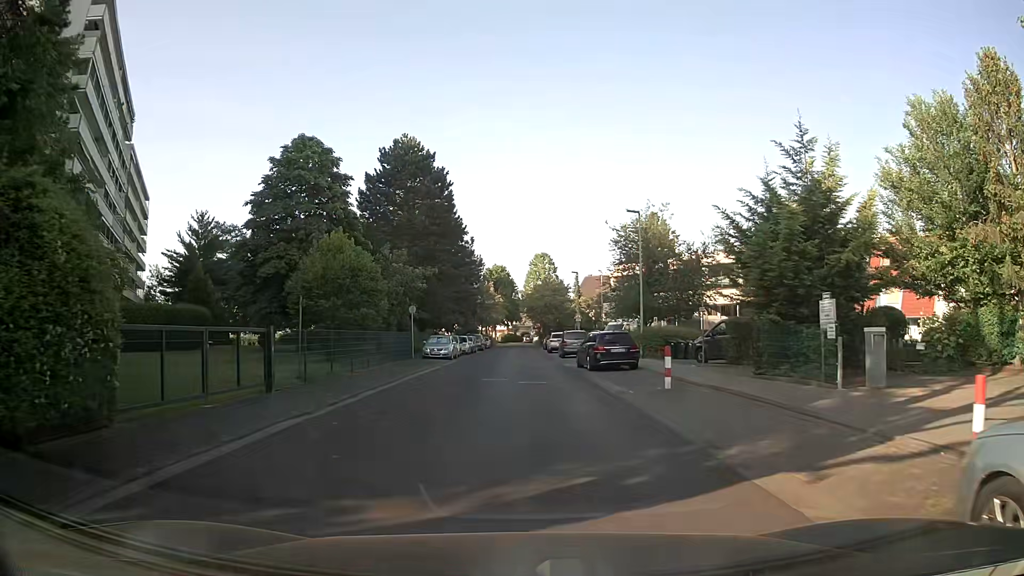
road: residential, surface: asphalt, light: Day
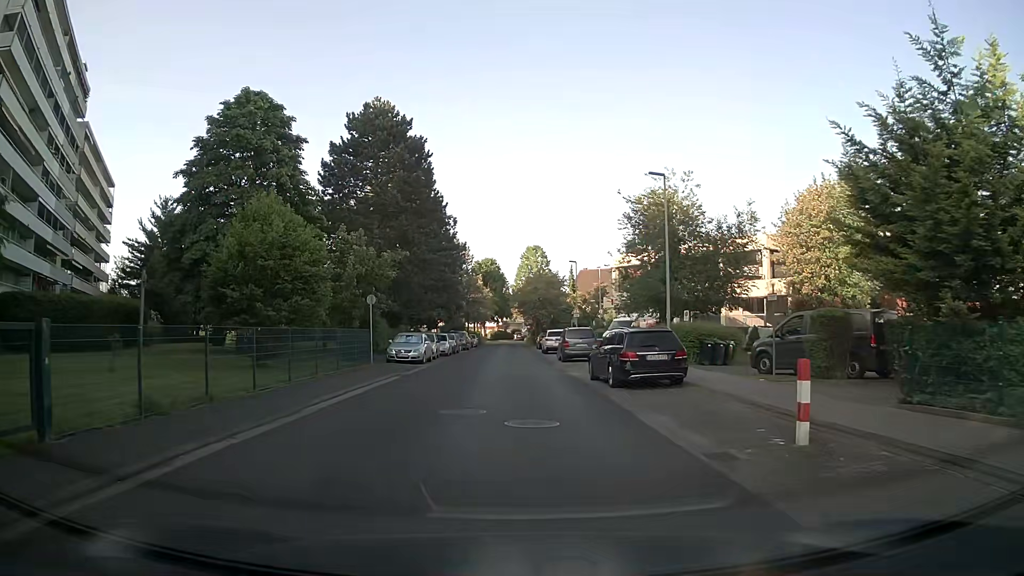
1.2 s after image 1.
(0.0, +8.4) m; +1°
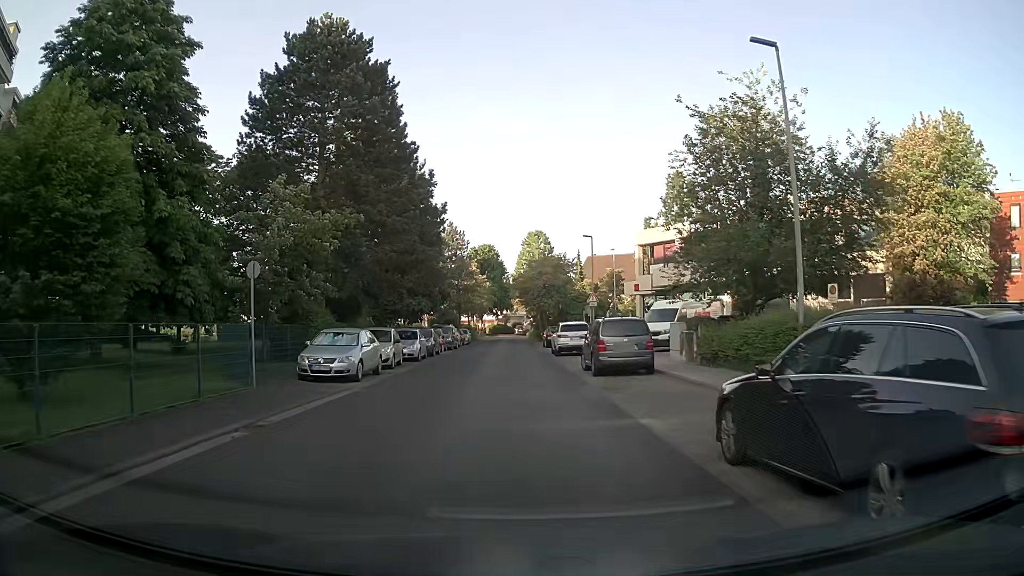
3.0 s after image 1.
(+0.1, +13.3) m; -1°
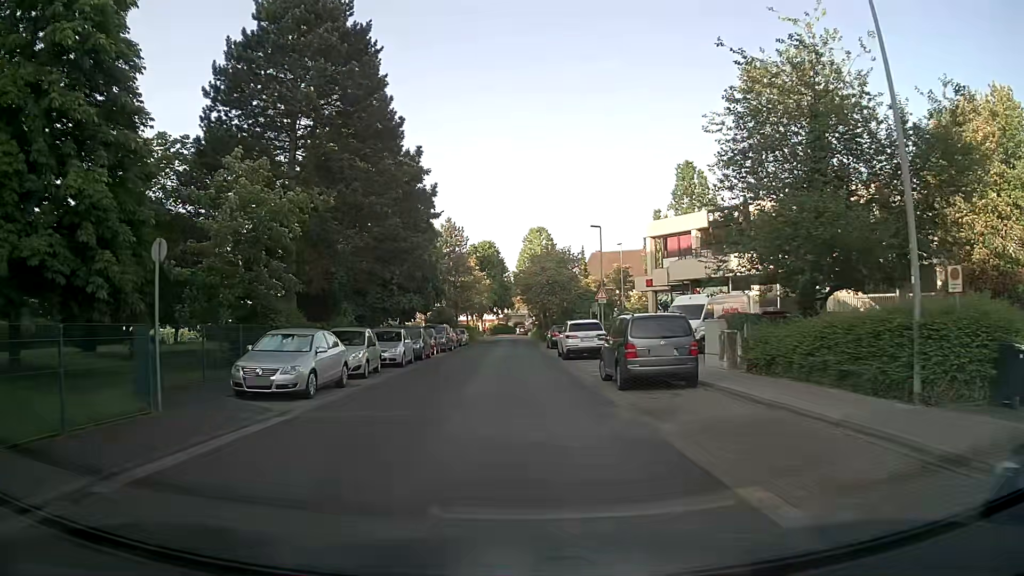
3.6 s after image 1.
(0.0, +4.6) m; 0°
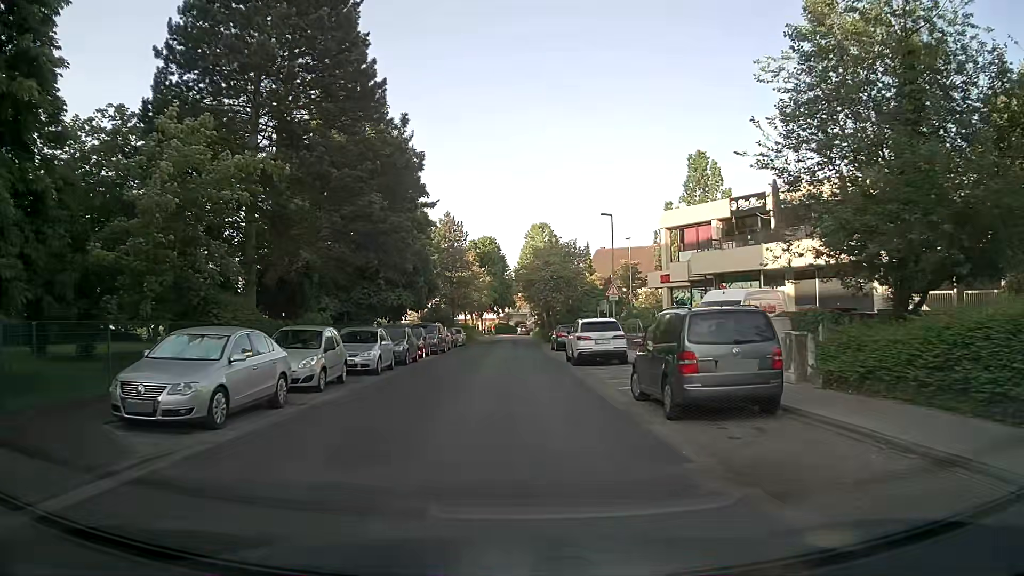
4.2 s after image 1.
(0.0, +4.8) m; 0°
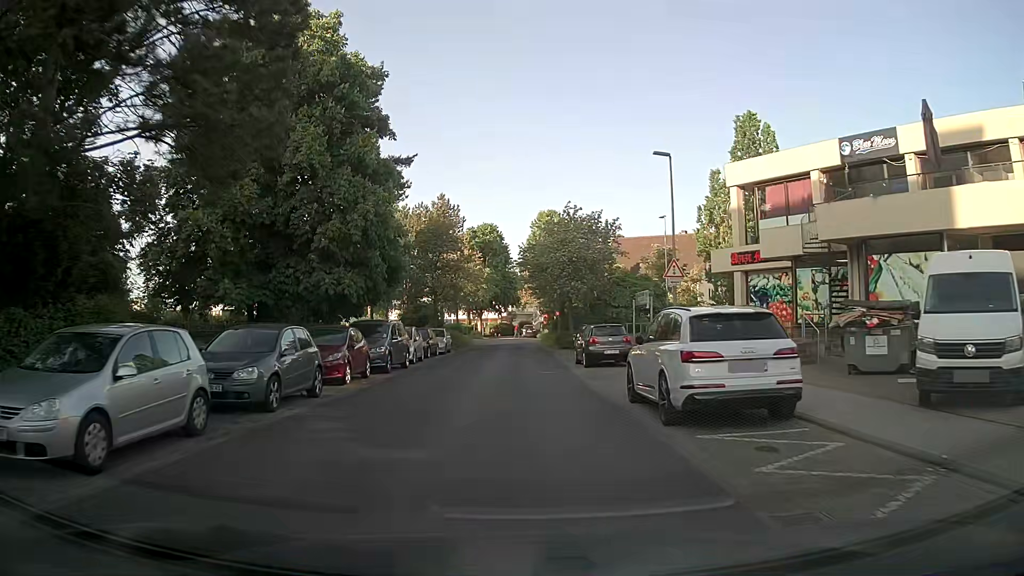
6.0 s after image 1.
(0.0, +15.0) m; -1°
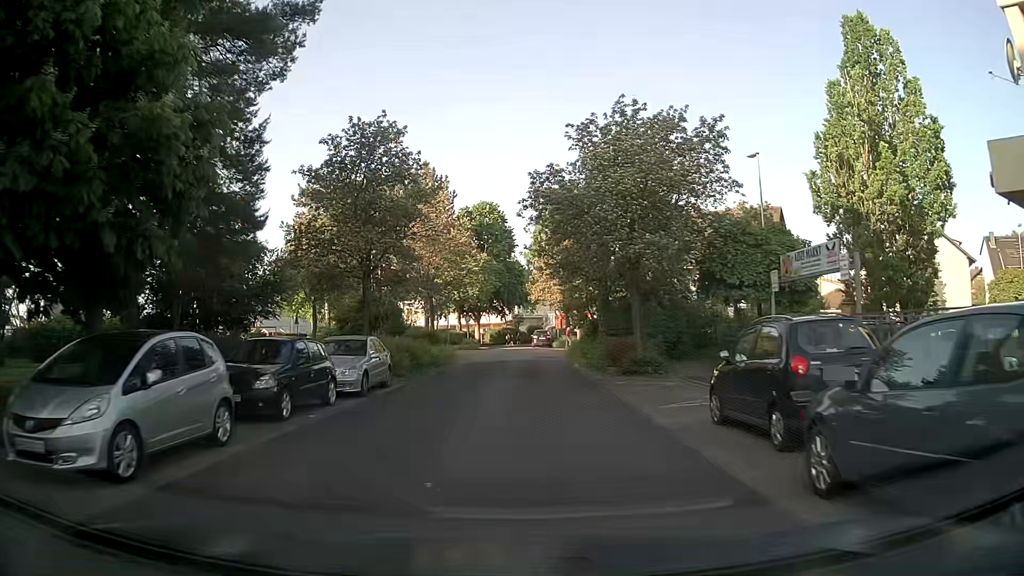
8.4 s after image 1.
(+0.1, +21.4) m; 0°
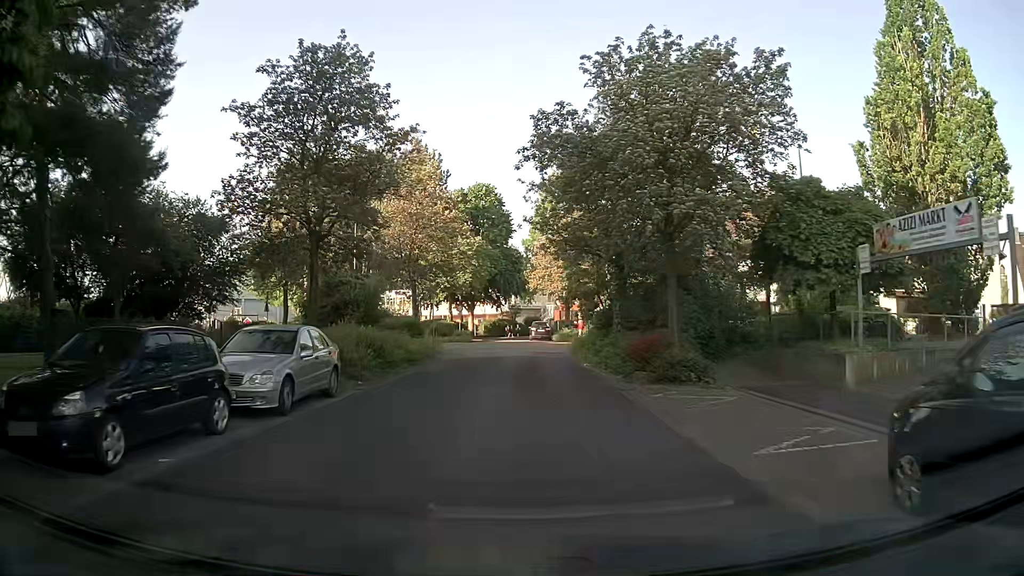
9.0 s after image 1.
(0.0, +5.3) m; -1°
